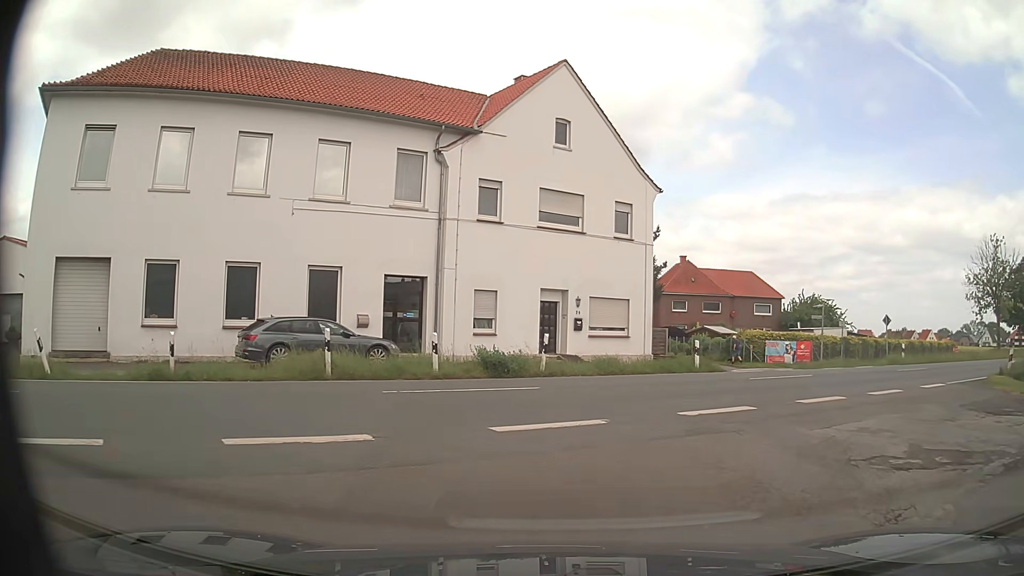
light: Day
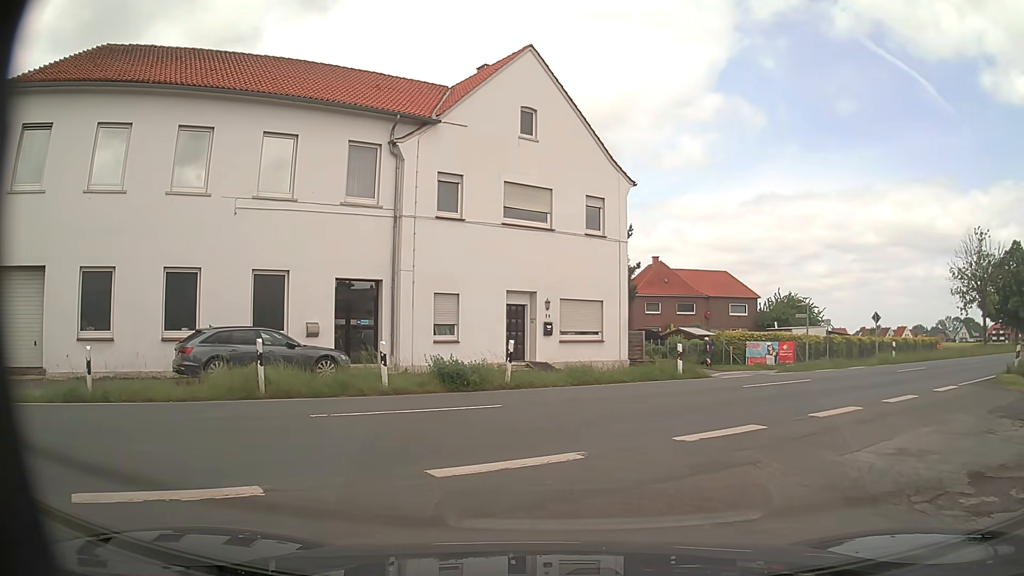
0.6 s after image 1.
(0.0, +1.9) m; +2°
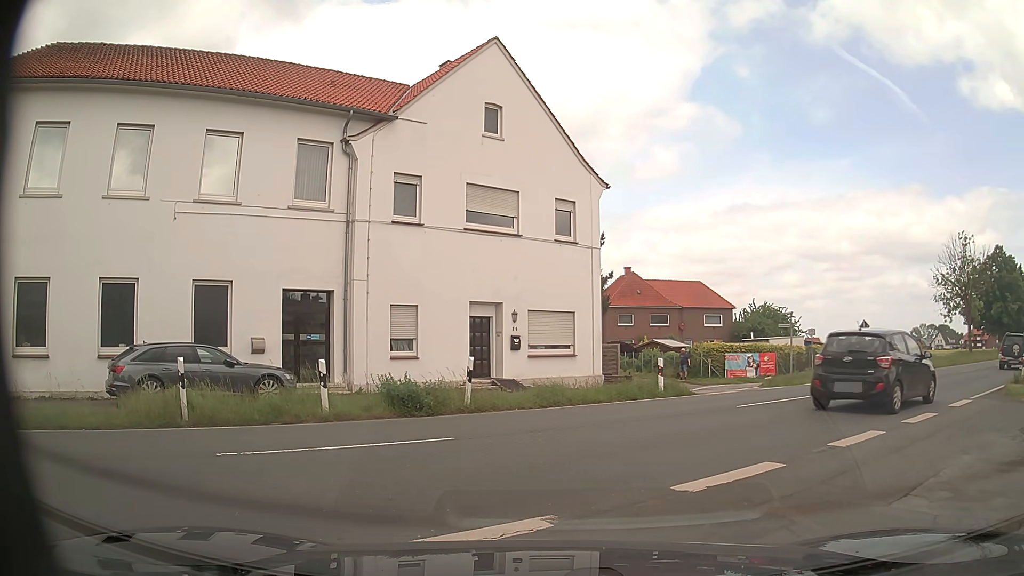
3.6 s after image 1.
(0.0, +1.8) m; +1°
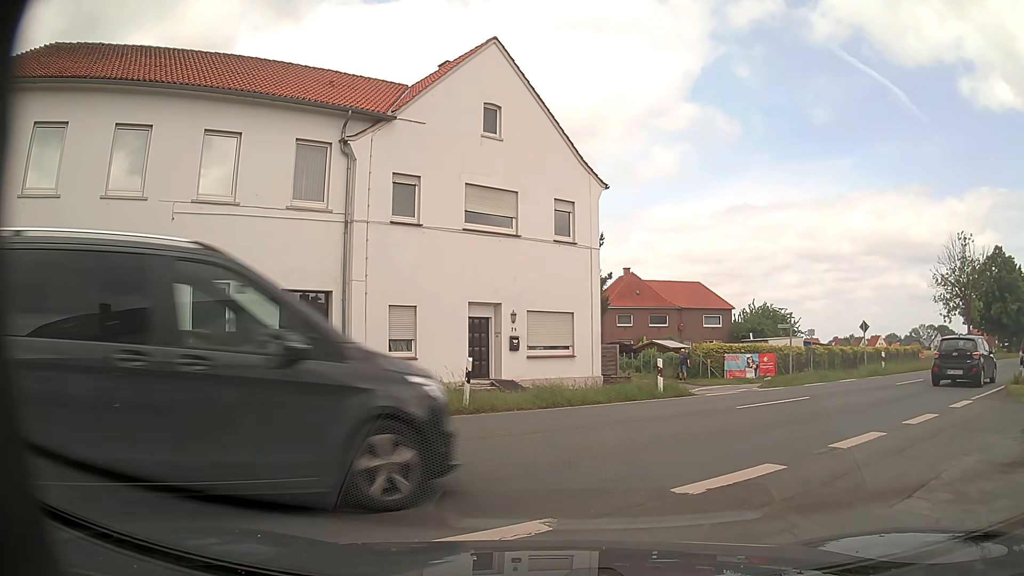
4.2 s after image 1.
(0.0, 0.0) m; 0°
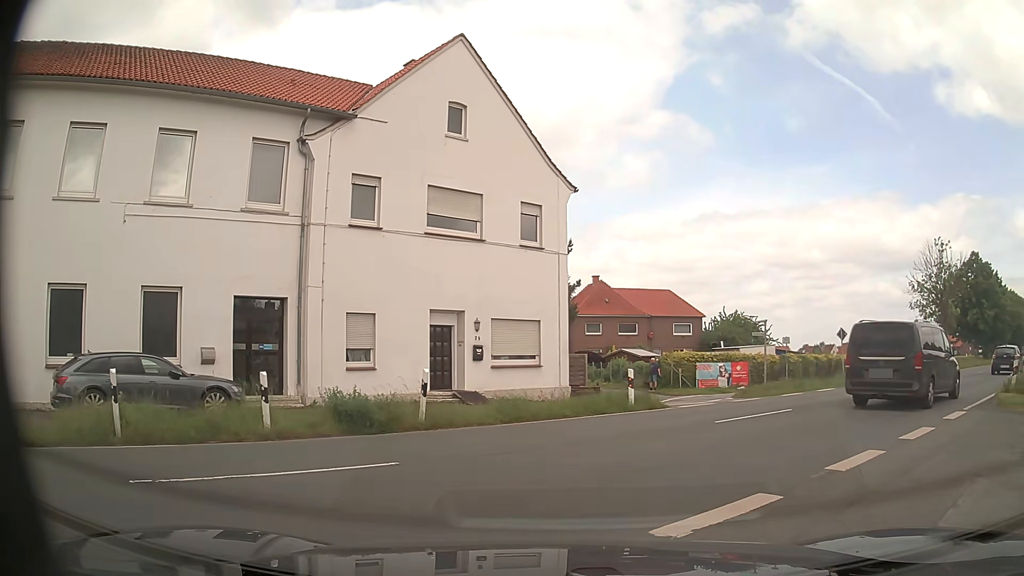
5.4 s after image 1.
(0.0, +1.2) m; +3°
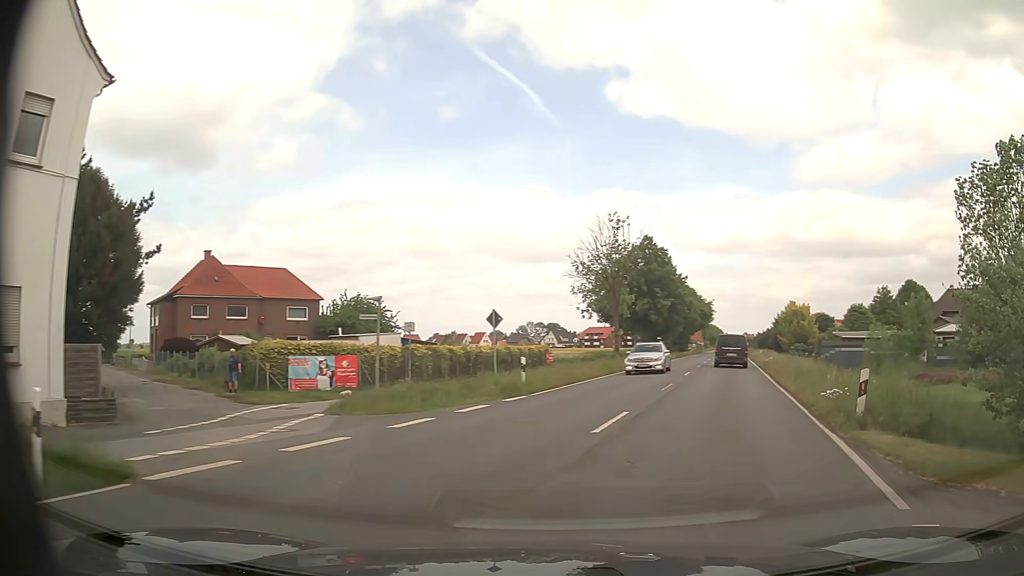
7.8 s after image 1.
(+3.1, +10.4) m; +32°
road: primary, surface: asphalt
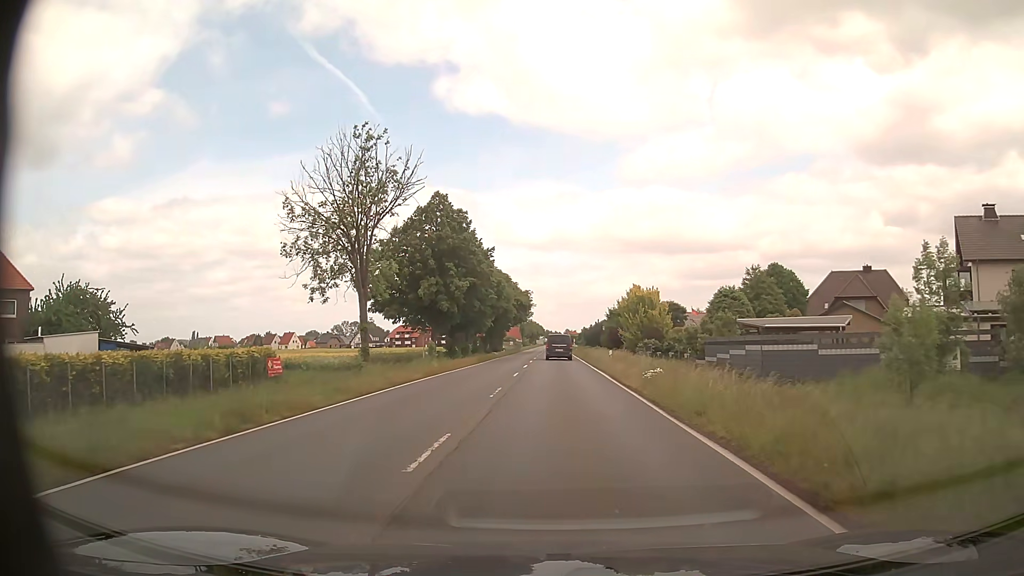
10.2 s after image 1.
(+4.8, +21.5) m; +15°
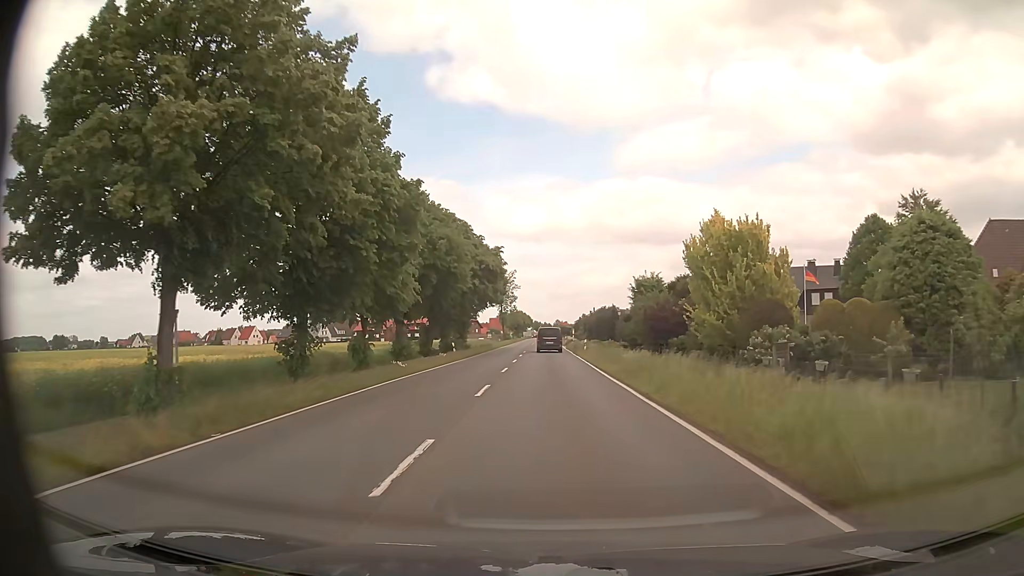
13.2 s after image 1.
(+0.1, +38.2) m; +1°
(0, +10) (0, +20) (0, +30) (0, +40) (0, +50) (0, +60) (0, +70) (0, +80) (0, +90) (0, +100) m
